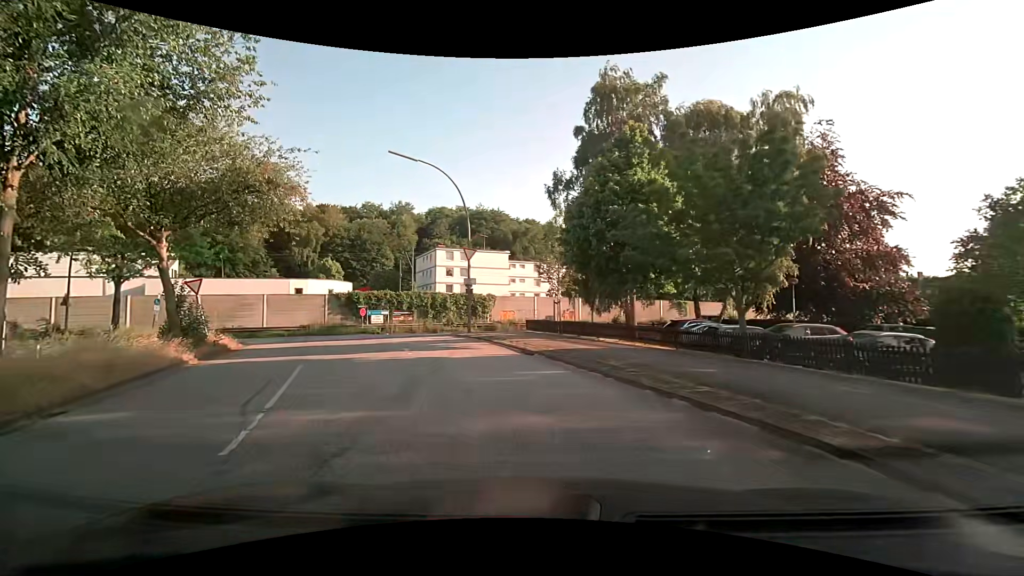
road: unclassified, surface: asphalt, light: Day
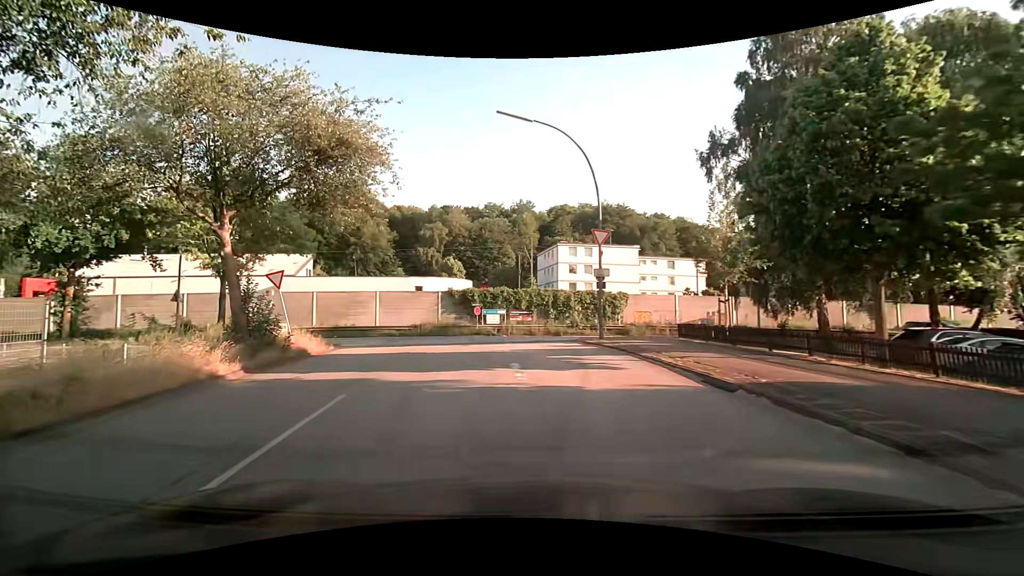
(-0.7, +6.0) m; -14°
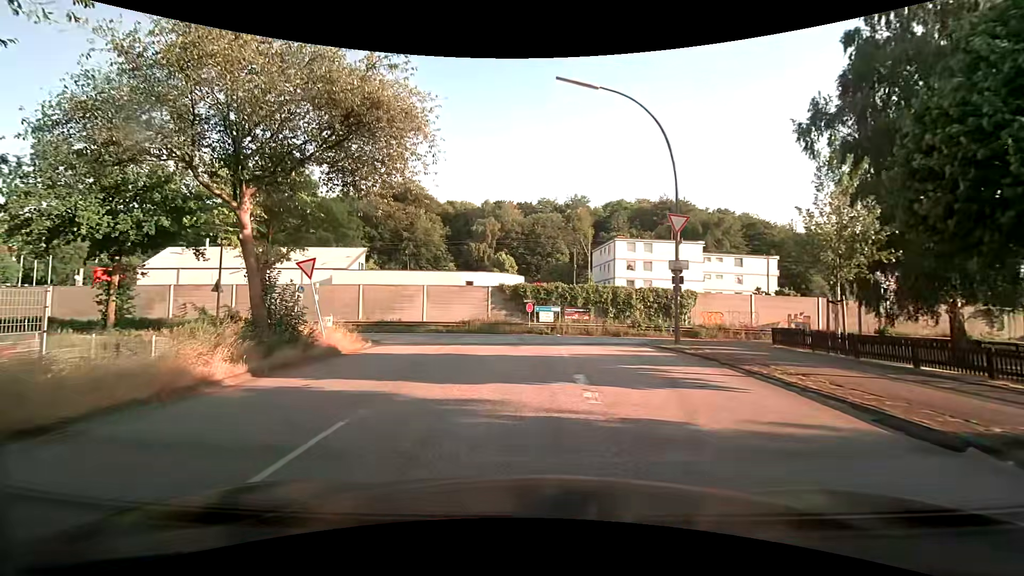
(-0.2, +2.8) m; -7°
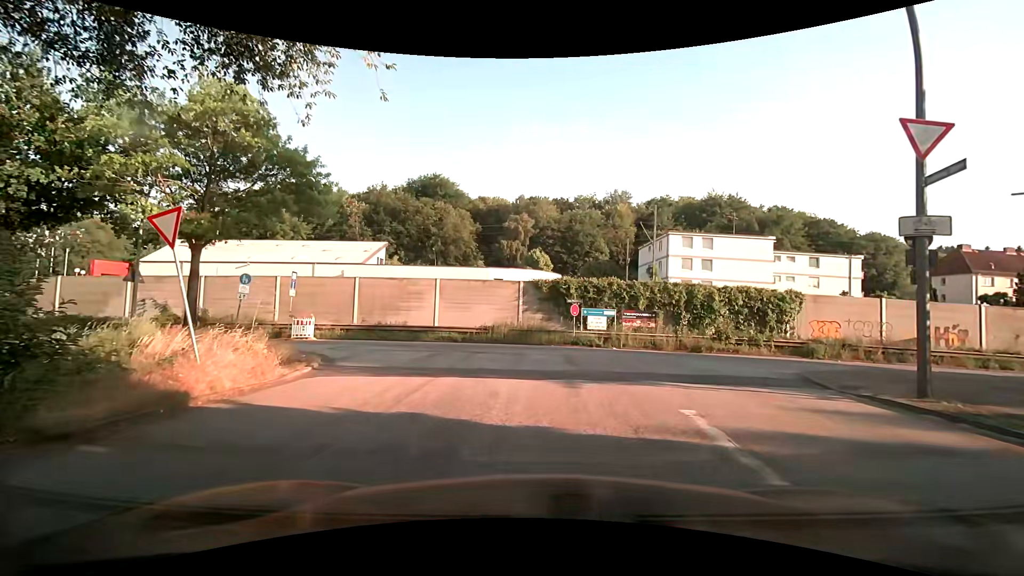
(-0.6, +9.0) m; -3°
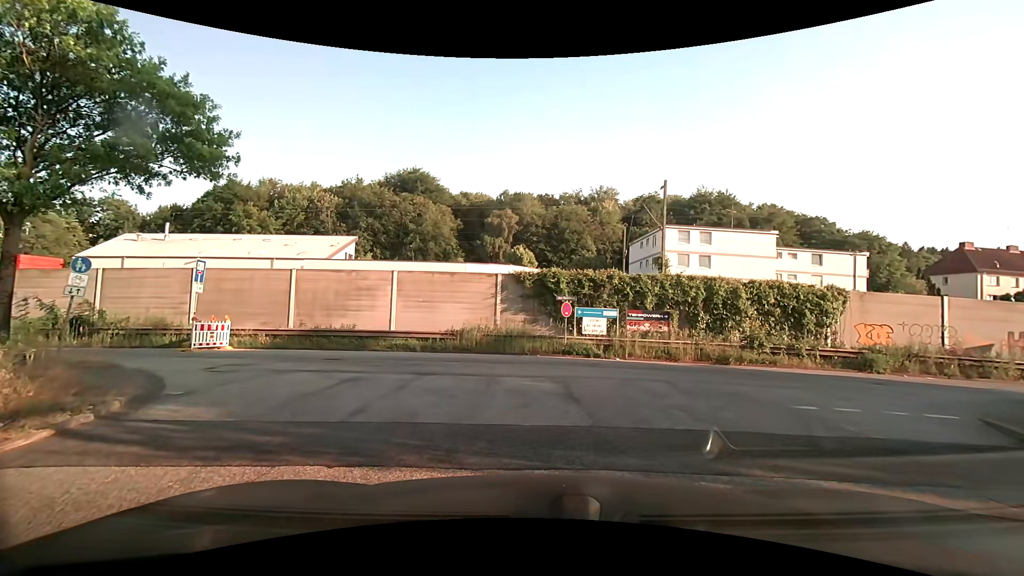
(0.0, +5.7) m; +2°
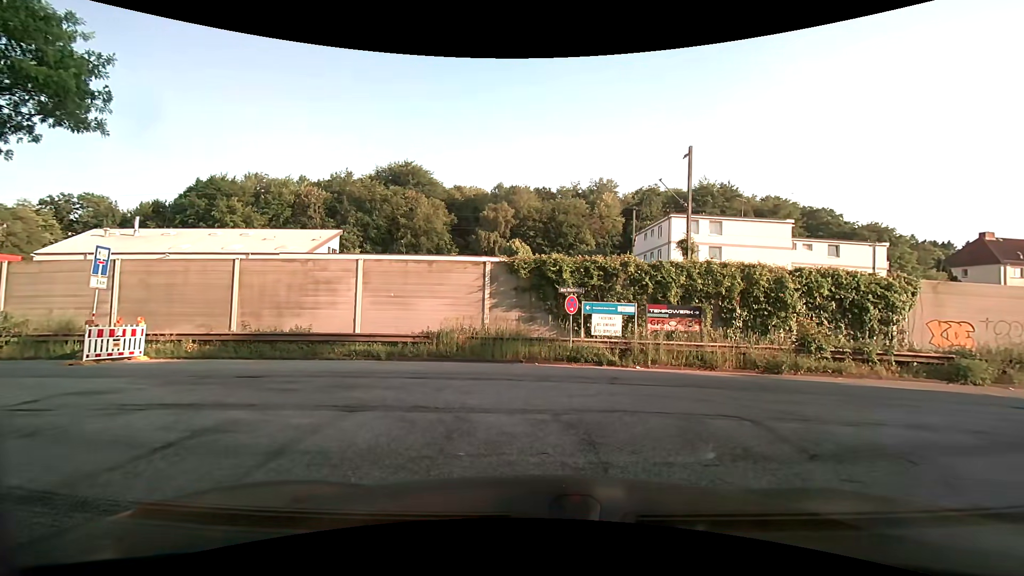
(0.0, +4.4) m; +1°
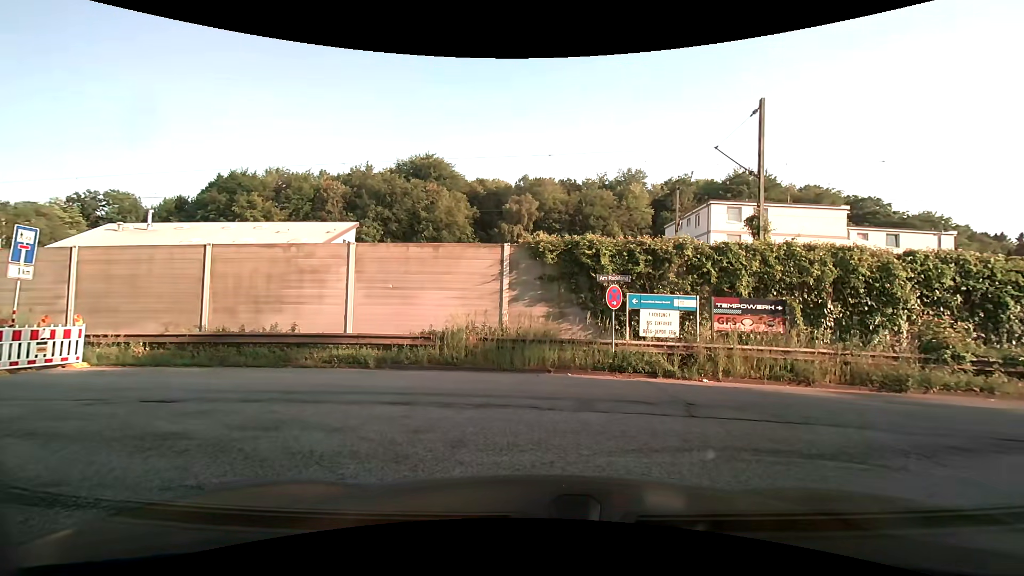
(-0.1, +3.6) m; -4°
